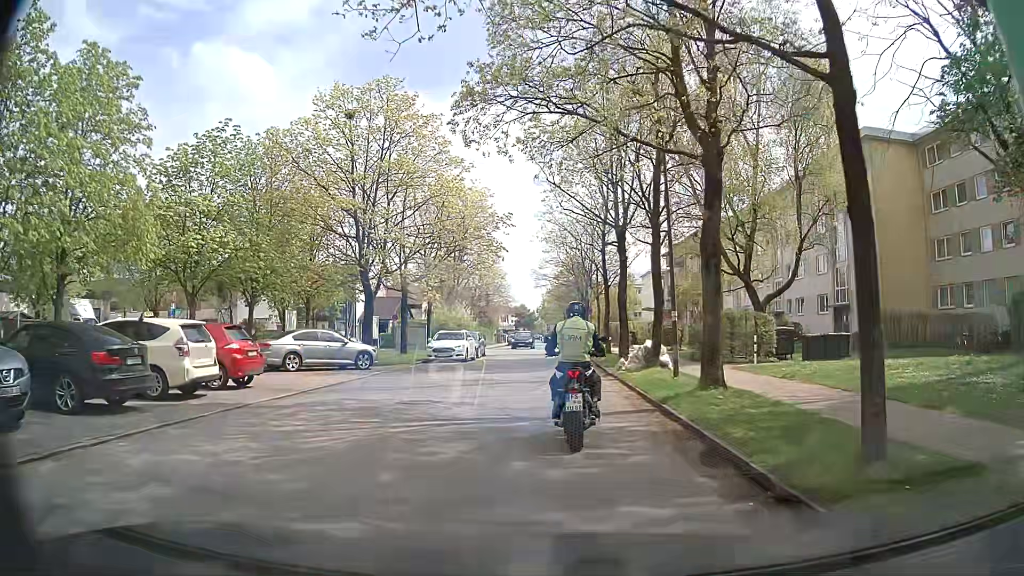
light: Day
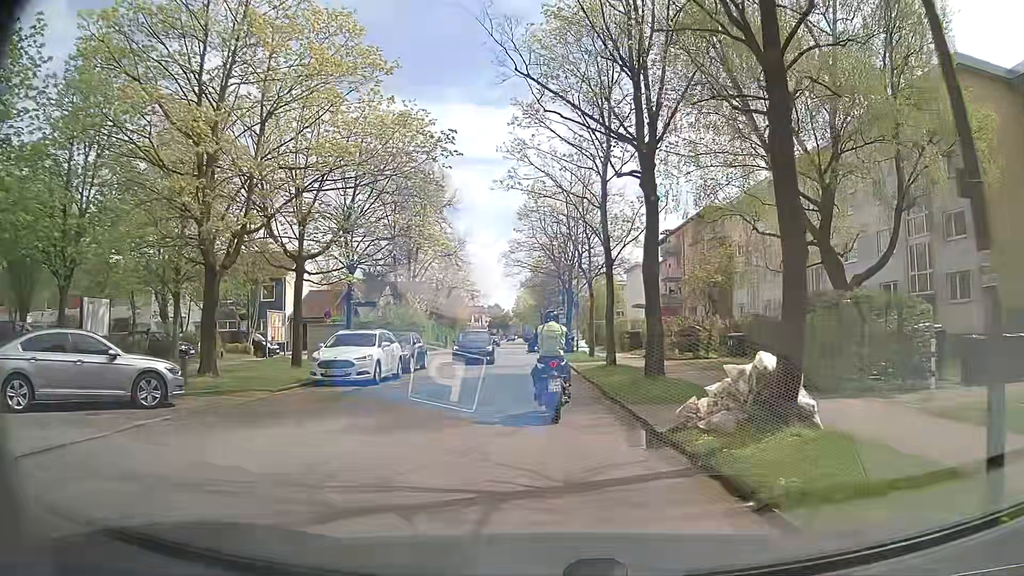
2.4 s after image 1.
(+0.3, +12.9) m; +2°
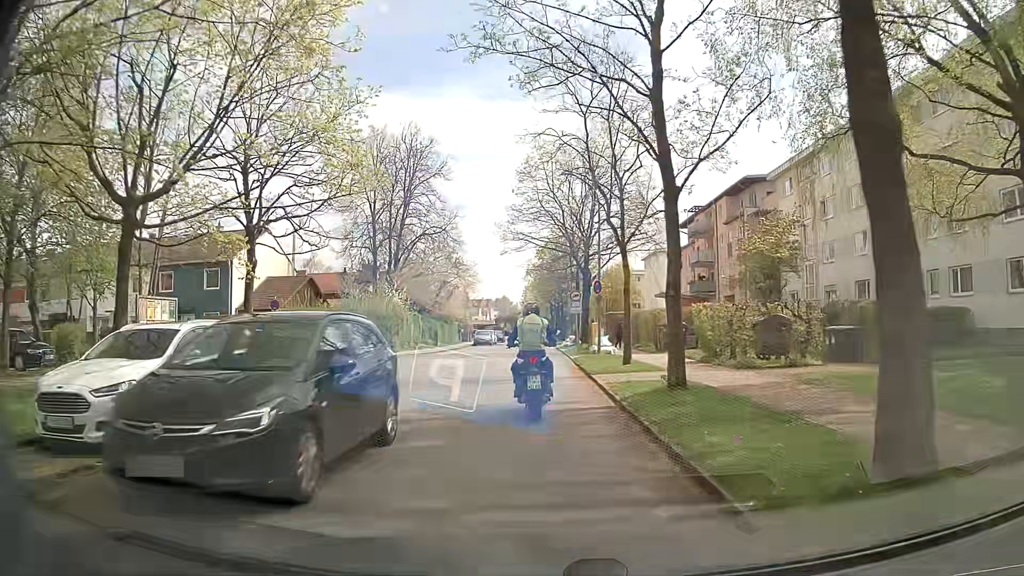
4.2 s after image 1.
(+0.2, +10.9) m; 0°
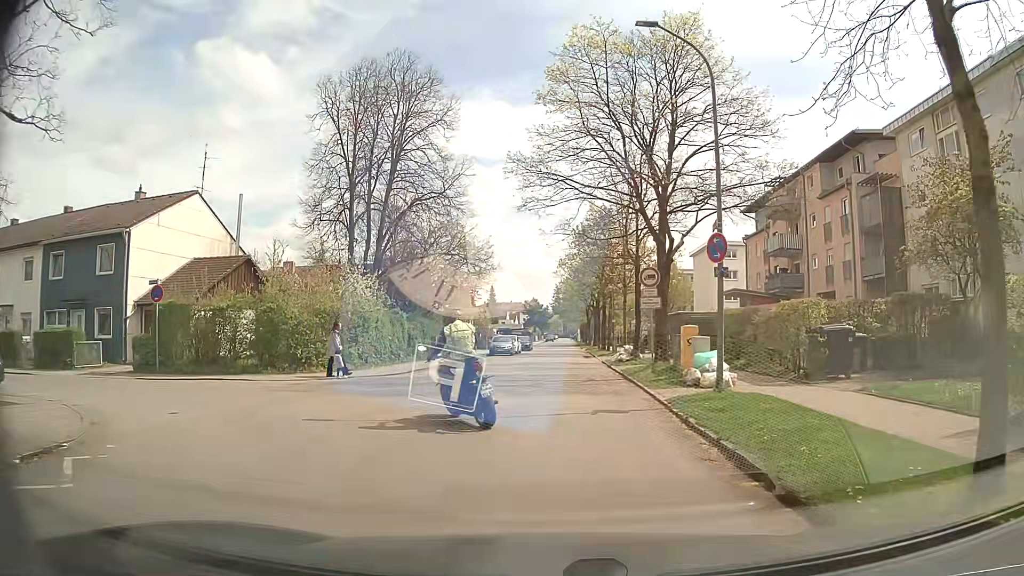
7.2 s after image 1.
(-0.6, +14.8) m; -3°
